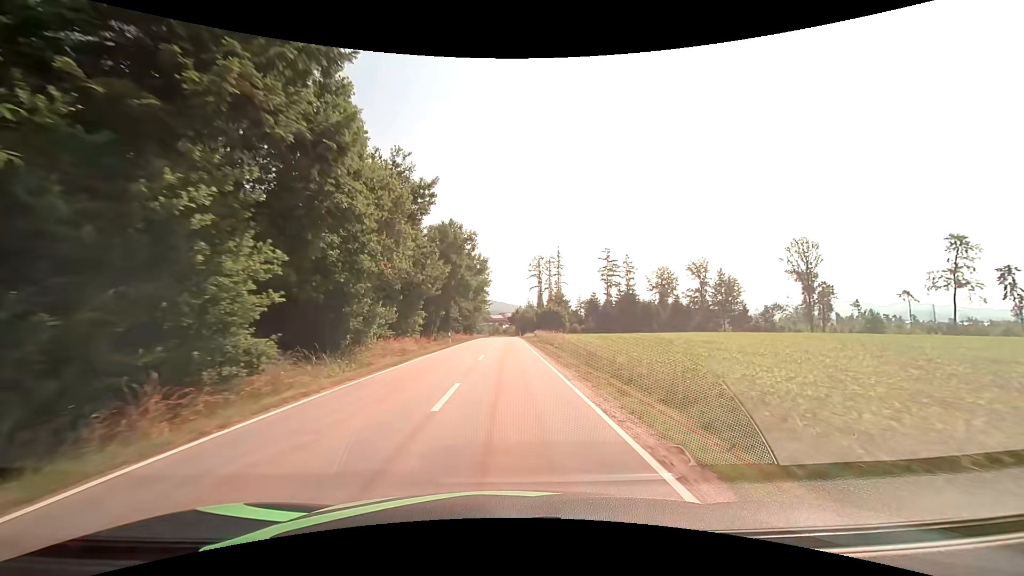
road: tertiary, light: Day
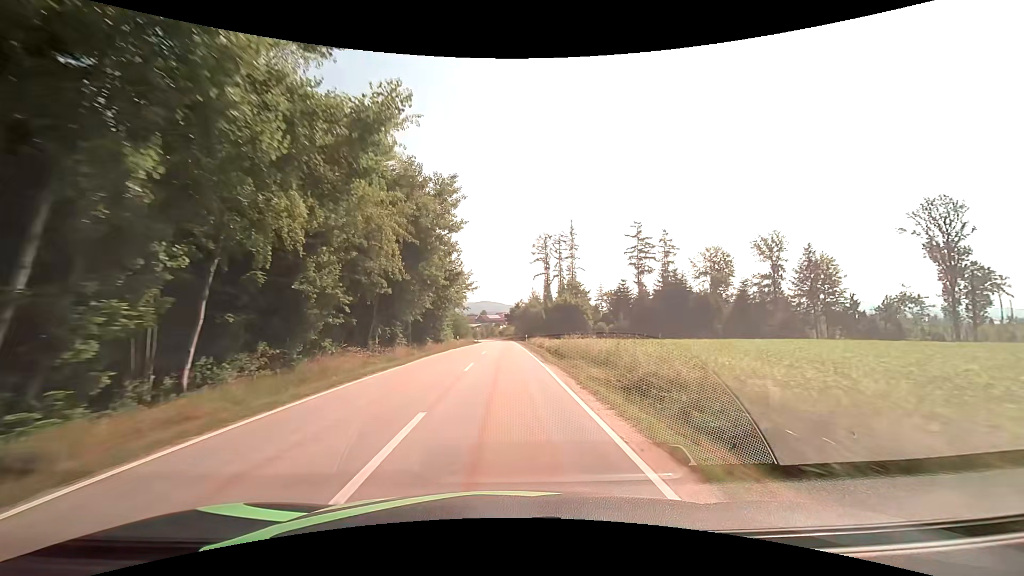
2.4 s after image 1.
(+0.1, +41.3) m; 0°
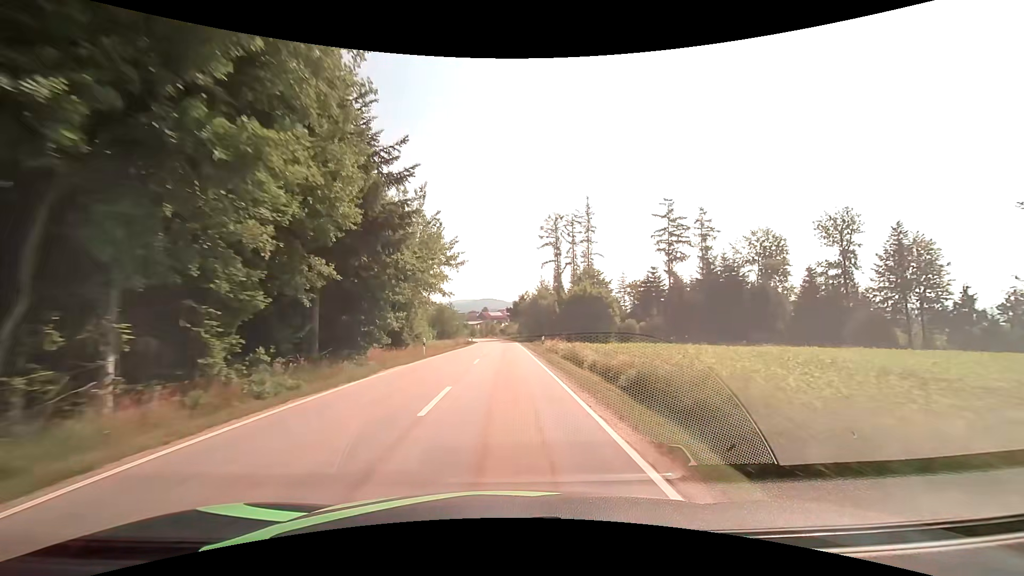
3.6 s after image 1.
(-0.1, +21.0) m; 0°
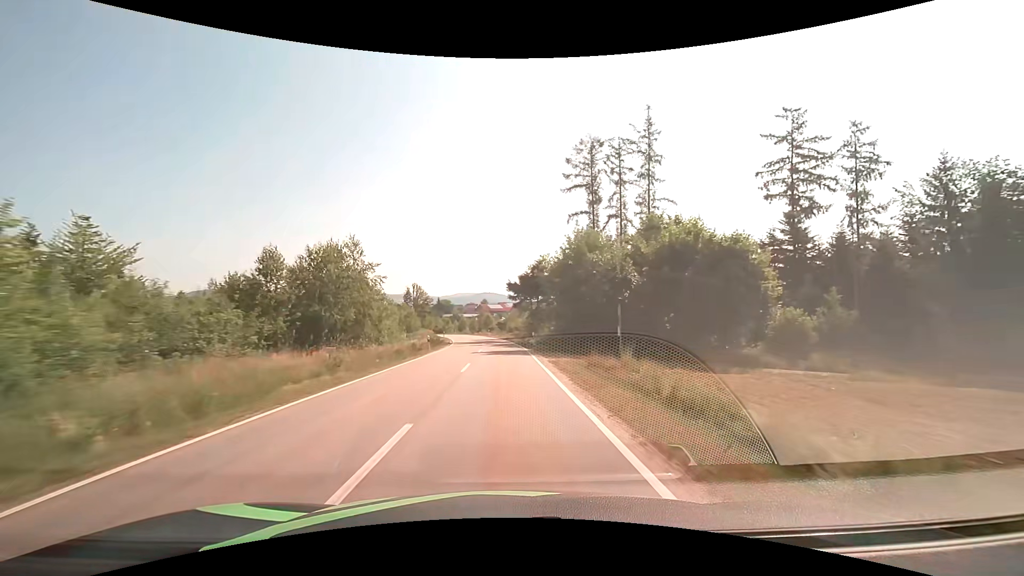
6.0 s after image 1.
(-0.3, +42.3) m; 0°
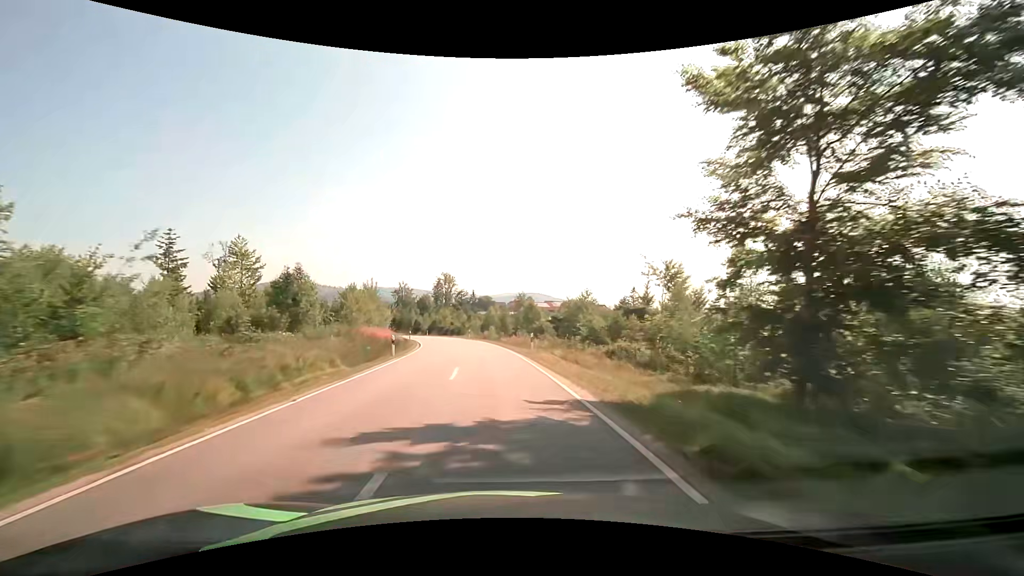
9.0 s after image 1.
(-1.6, +52.5) m; -5°
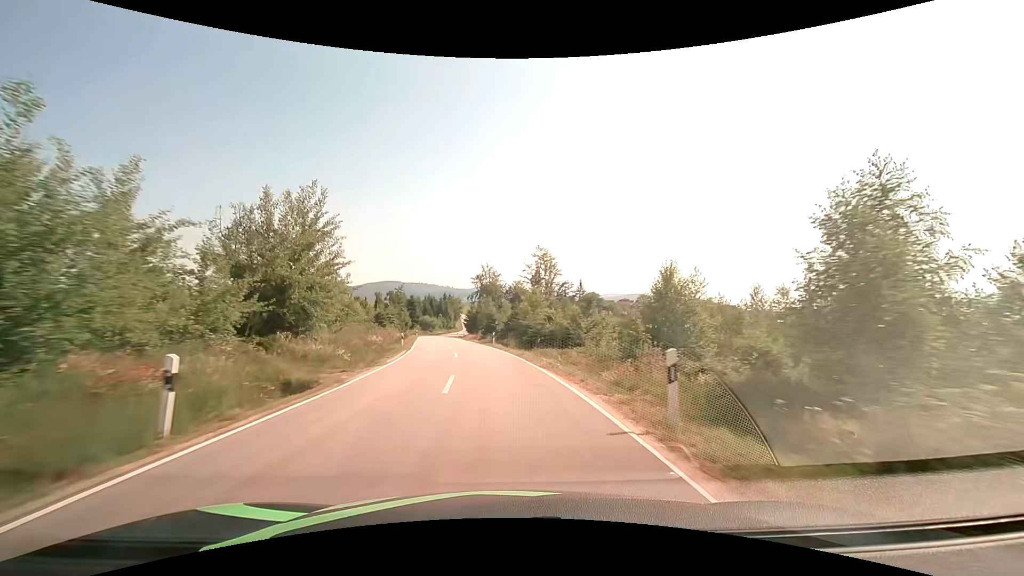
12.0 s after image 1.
(-4.8, +51.6) m; -11°
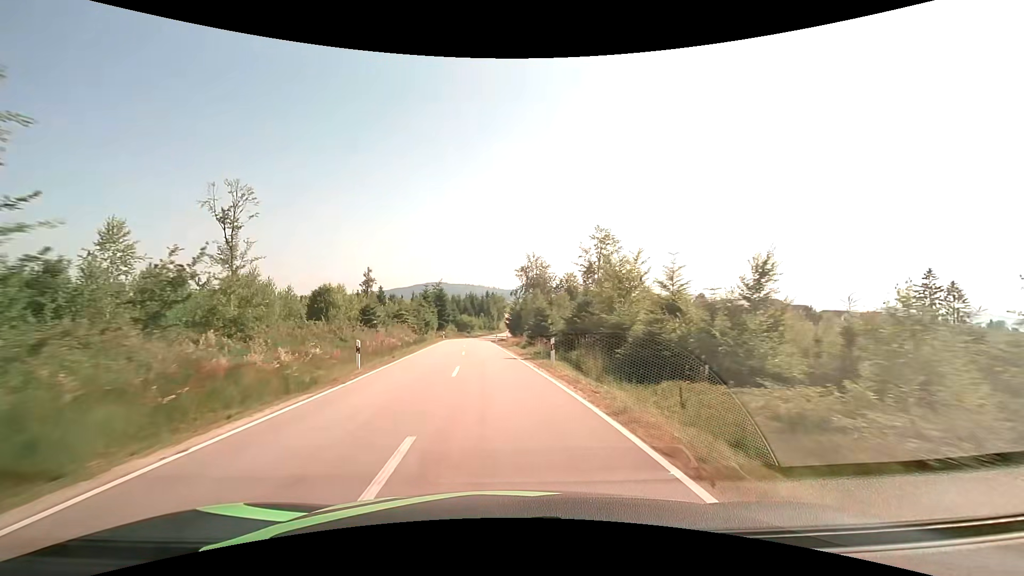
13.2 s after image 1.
(-1.1, +20.9) m; -5°
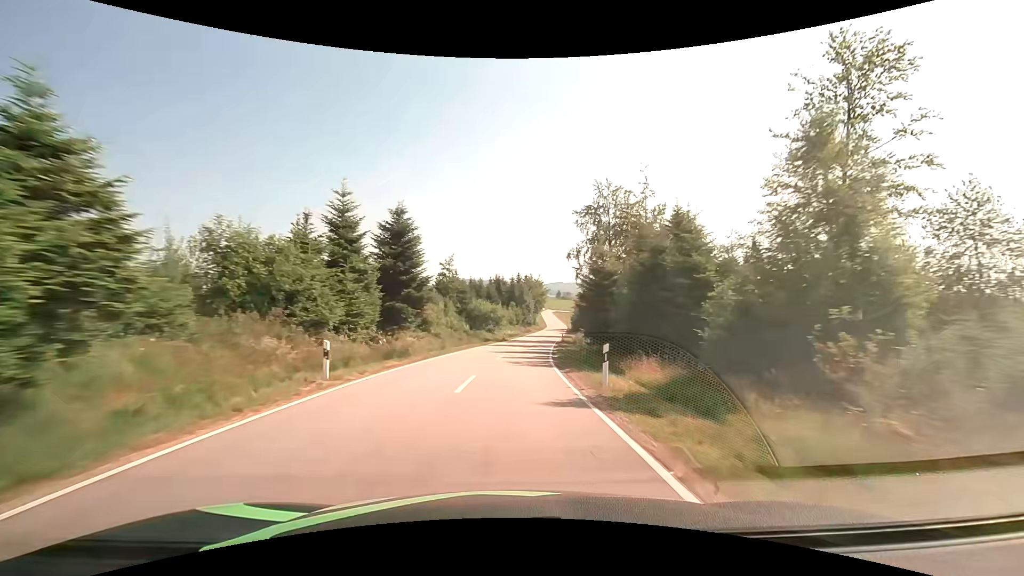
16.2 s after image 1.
(-3.5, +53.9) m; -4°
(0, +10) (0, +20) (+1, +30) (+2, +40) (+3, +50) (+4, +60) (+6, +70) (+7, +80) (+8, +90) (+10, +99) m
